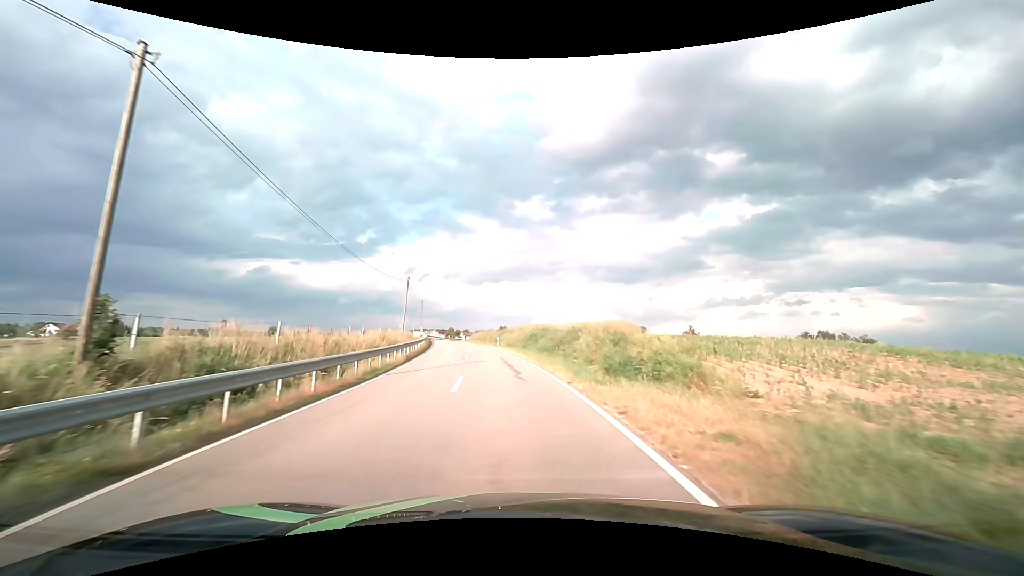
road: tertiary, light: Day
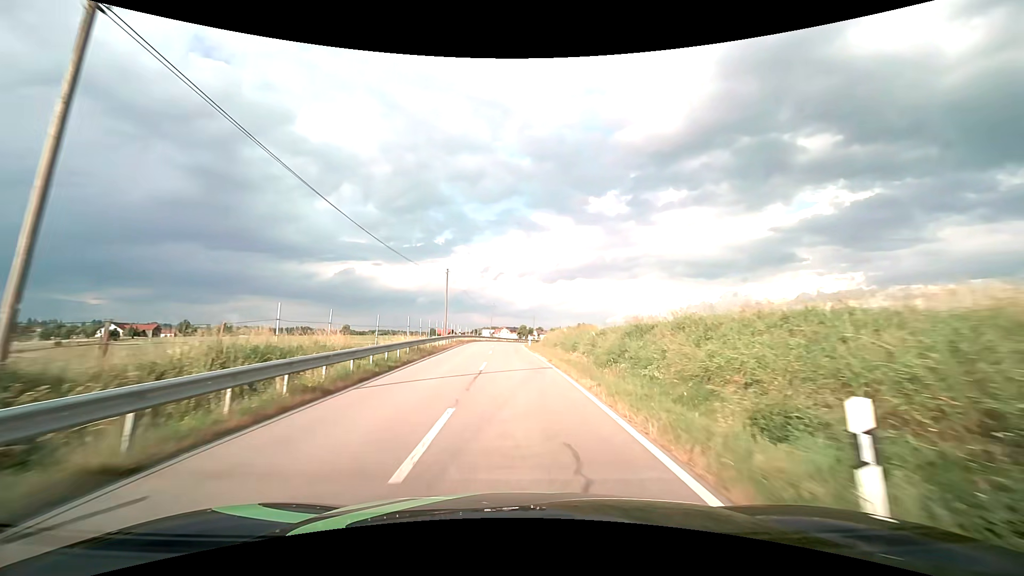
(-3.4, +43.1) m; -9°
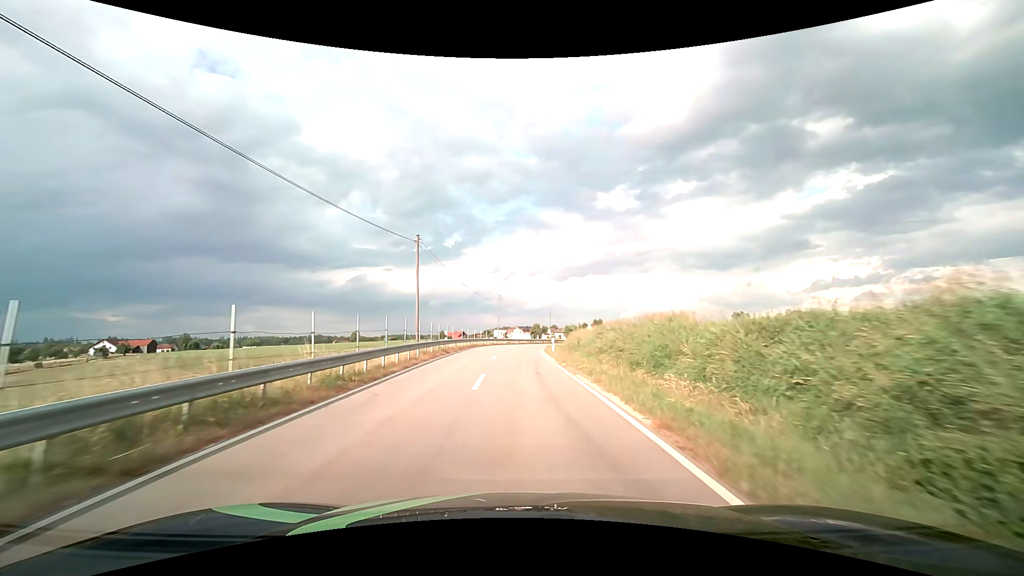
(-0.2, +17.5) m; -1°
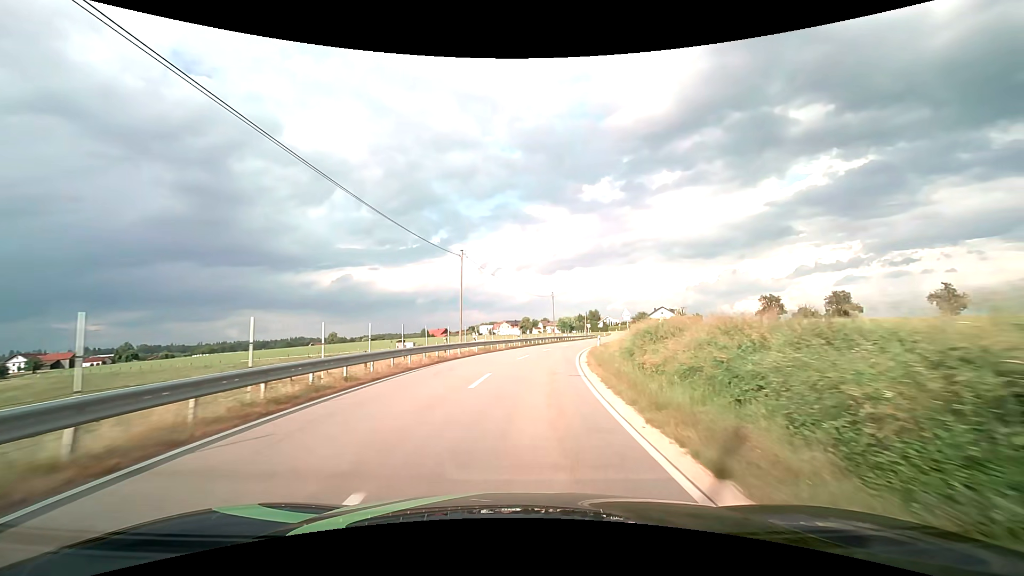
(0.0, +35.3) m; +1°
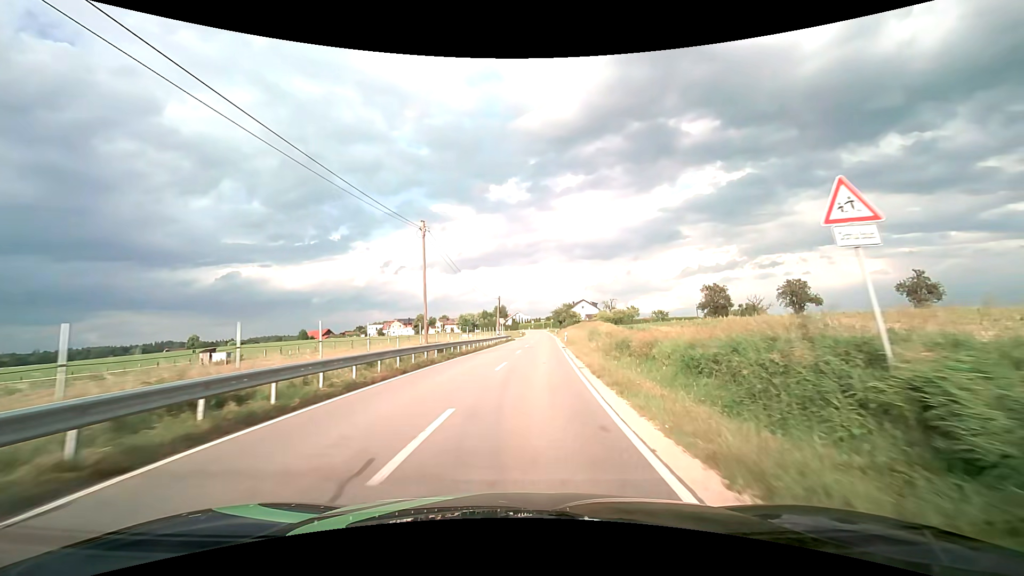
(+4.4, +43.1) m; +11°
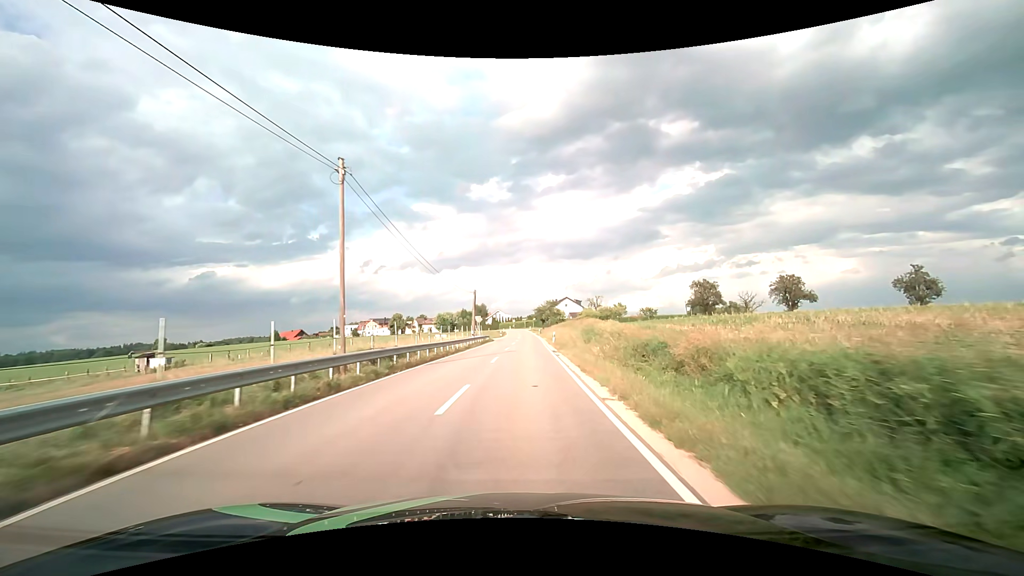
(+0.2, +8.8) m; +2°
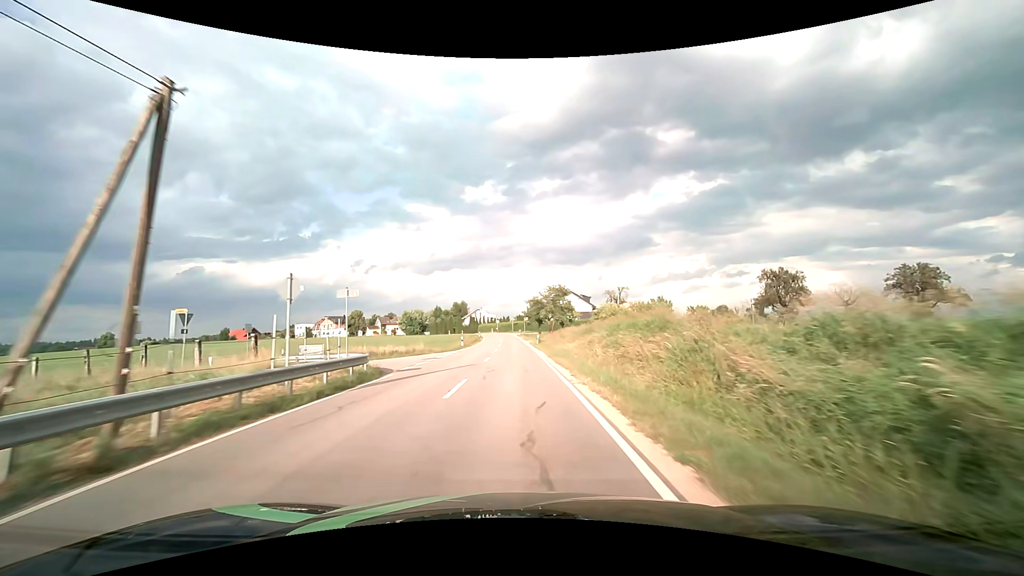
(+1.2, +45.8) m; +1°
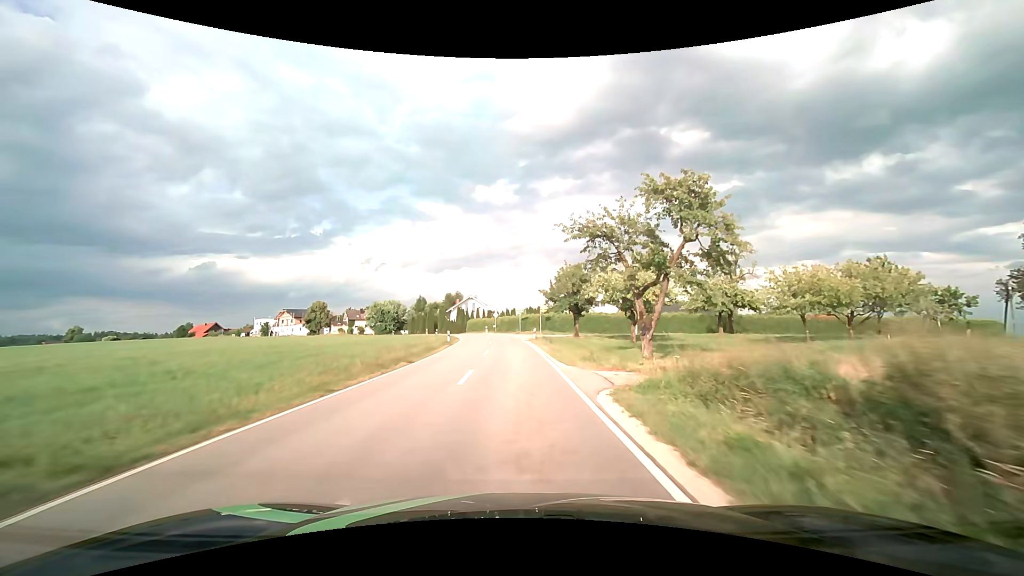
(-0.3, +46.6) m; -1°
(0, +10) (0, +20) (0, +30) (-1, +40) (-1, +50) (-3, +60) (-5, +70) (-9, +79) (-13, +88) (-18, +97) m
